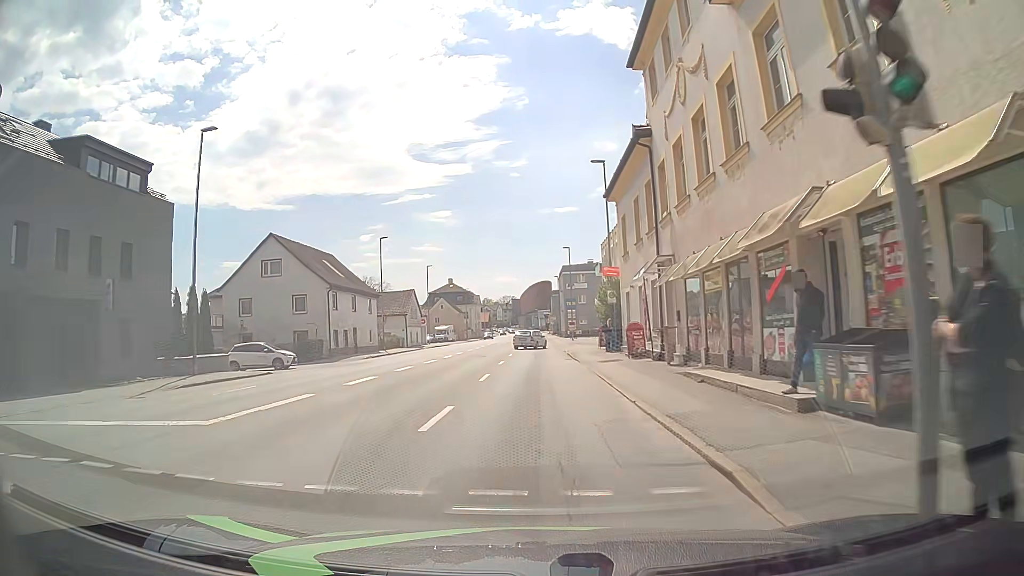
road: tertiary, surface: asphalt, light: Day
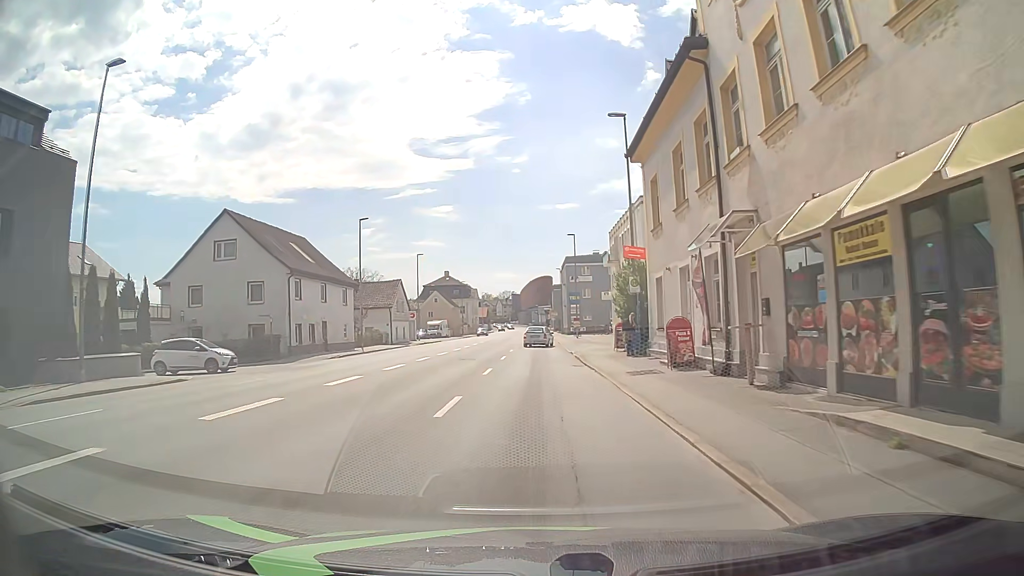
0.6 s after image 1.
(0.0, +7.9) m; +1°
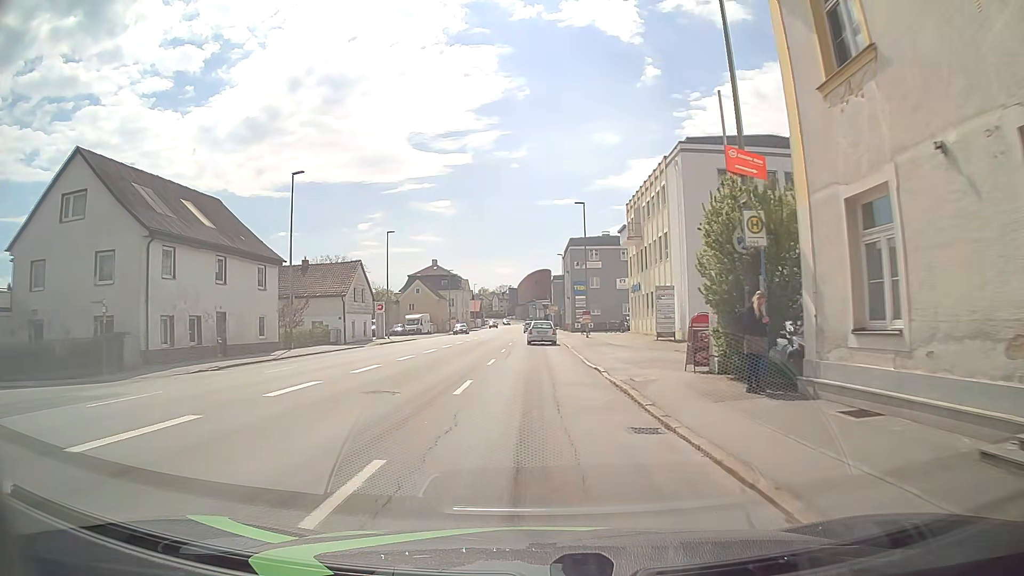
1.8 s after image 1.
(-0.1, +15.4) m; 0°
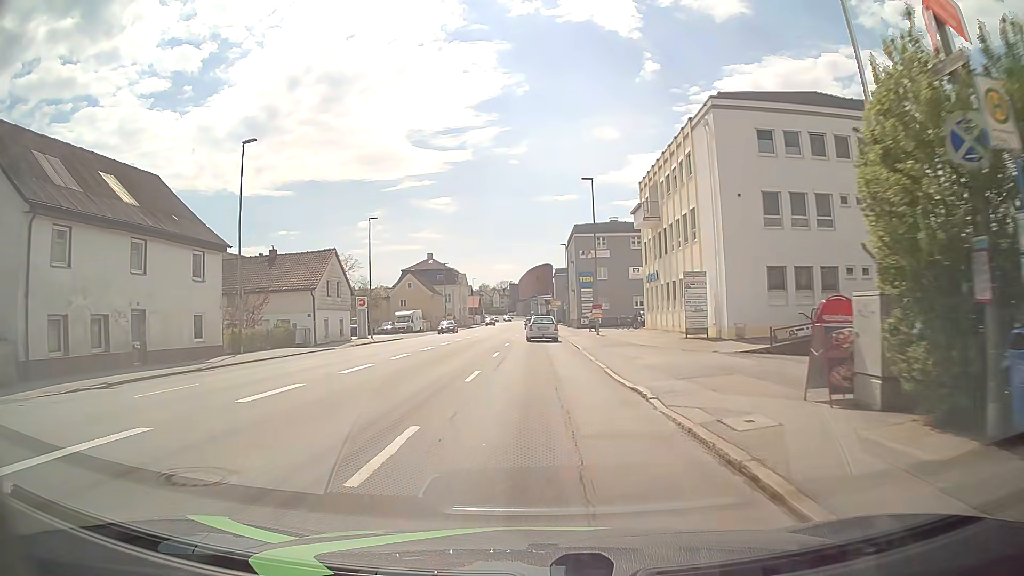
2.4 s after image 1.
(0.0, +7.3) m; 0°
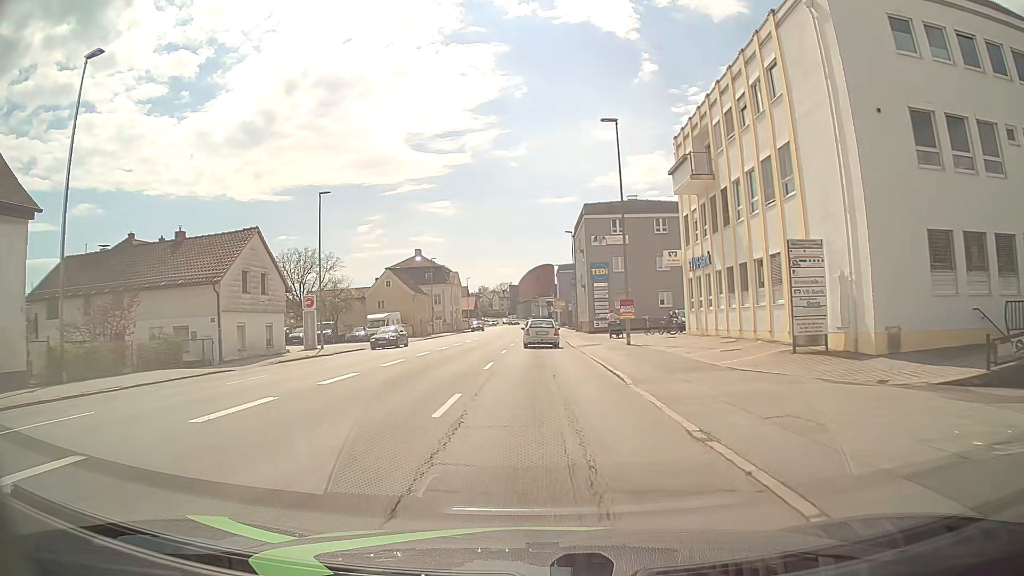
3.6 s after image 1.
(0.0, +13.7) m; 0°
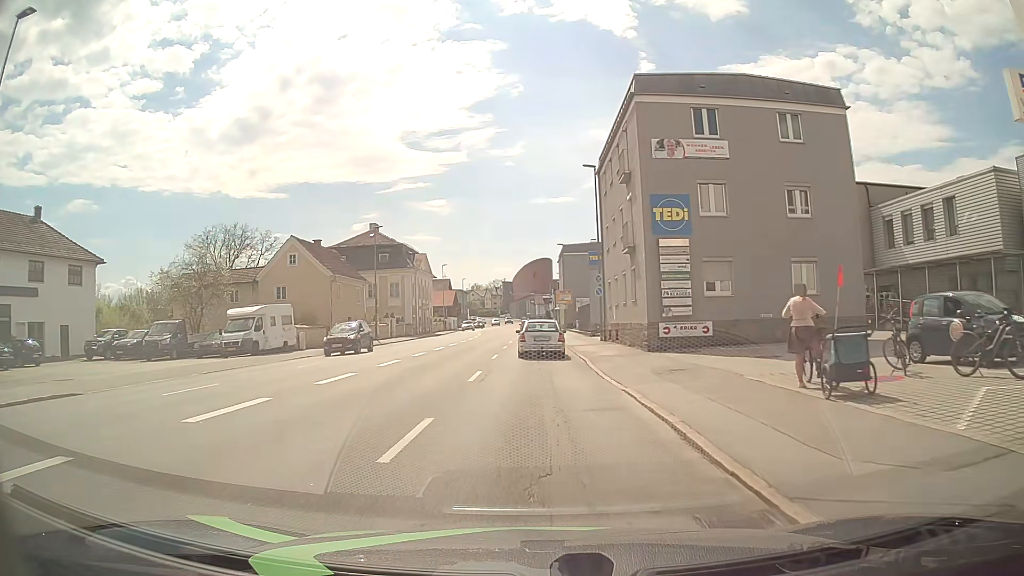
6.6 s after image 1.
(-0.1, +29.9) m; 0°
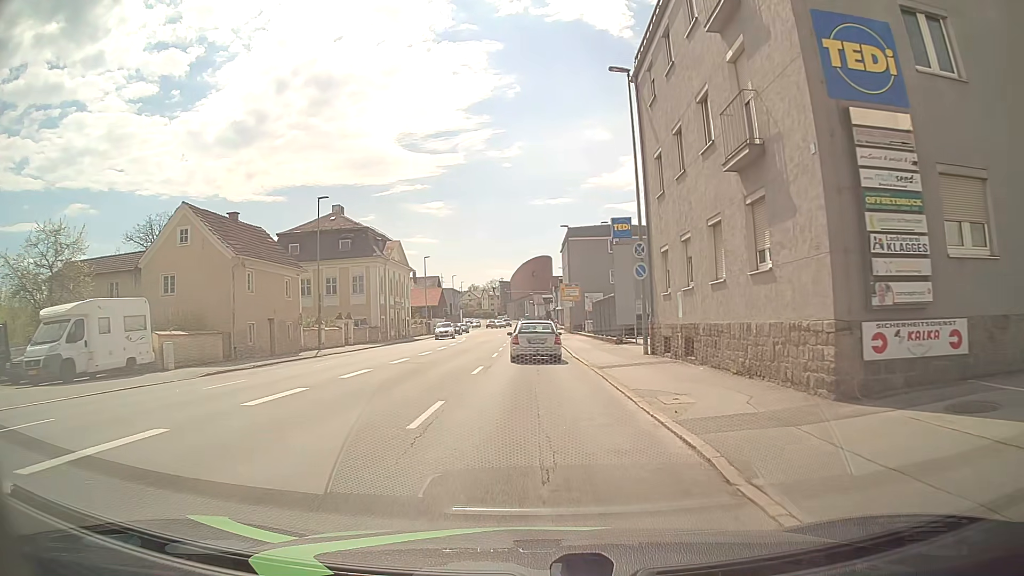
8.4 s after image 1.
(+0.1, +15.7) m; 0°
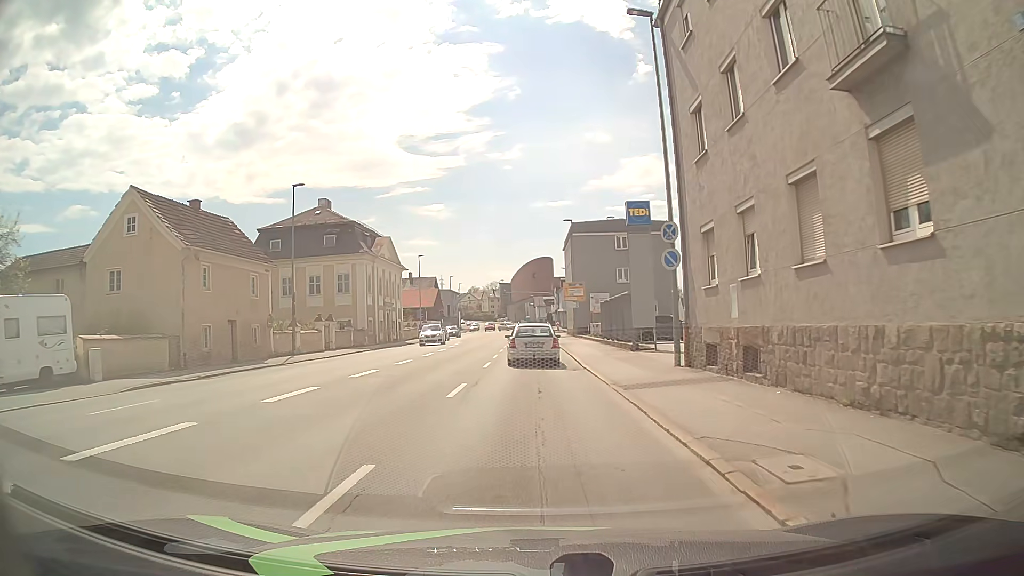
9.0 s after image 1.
(0.0, +5.1) m; 0°
(0, +10) (0, +20) (0, +30) (0, +40) (0, +50) (0, +60) (-1, +70) (0, +80) (+3, +89) (+9, +97) m
